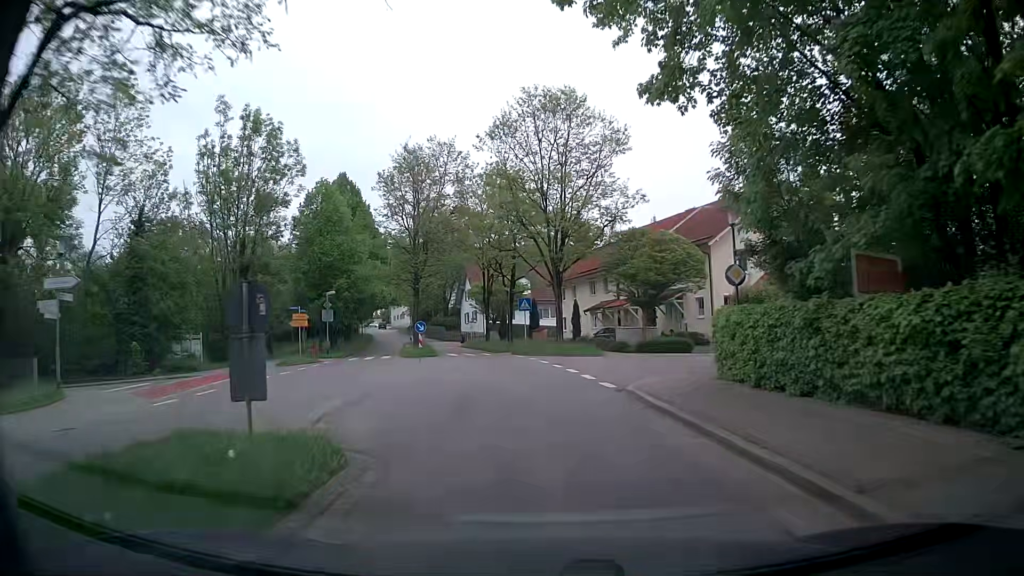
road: tertiary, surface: asphalt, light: Day
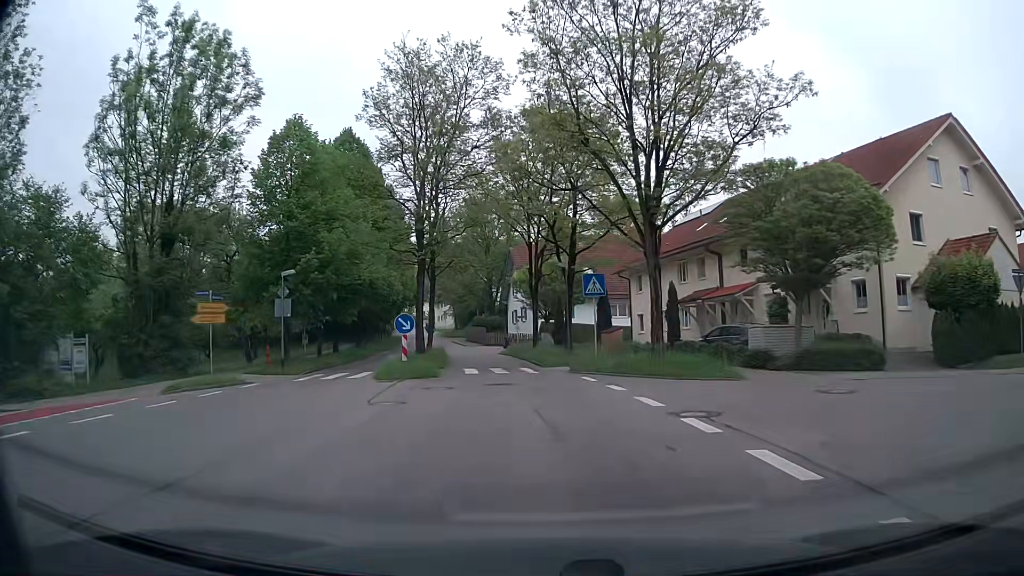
(-0.7, +16.4) m; -5°
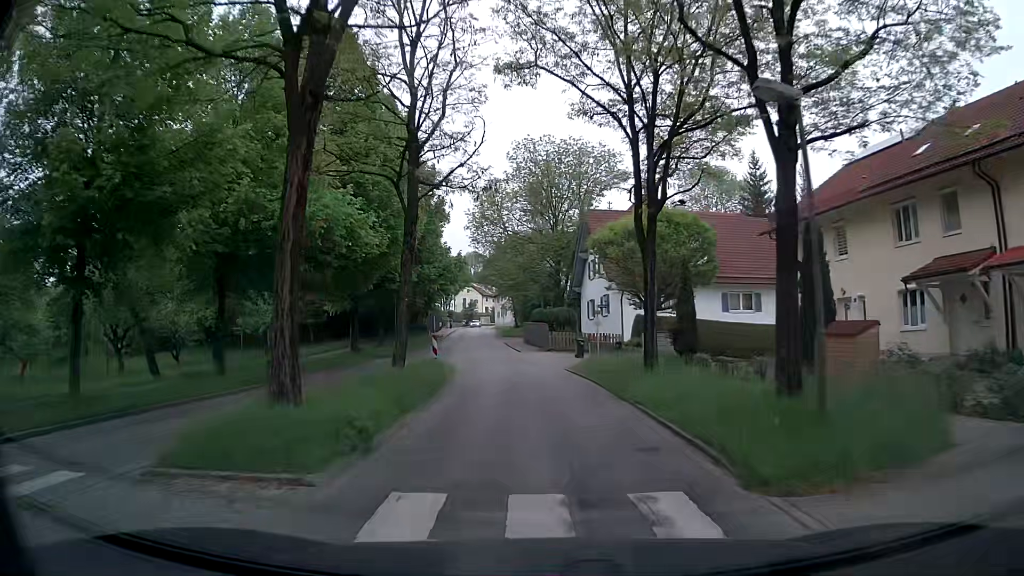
(-1.1, +20.8) m; -6°
(0, +10) (-1, +20) (-1, +30) (-2, +40) (-4, +50) (-5, +60) (-6, +70) (-7, +80) (-7, +90) (-8, +100) m
